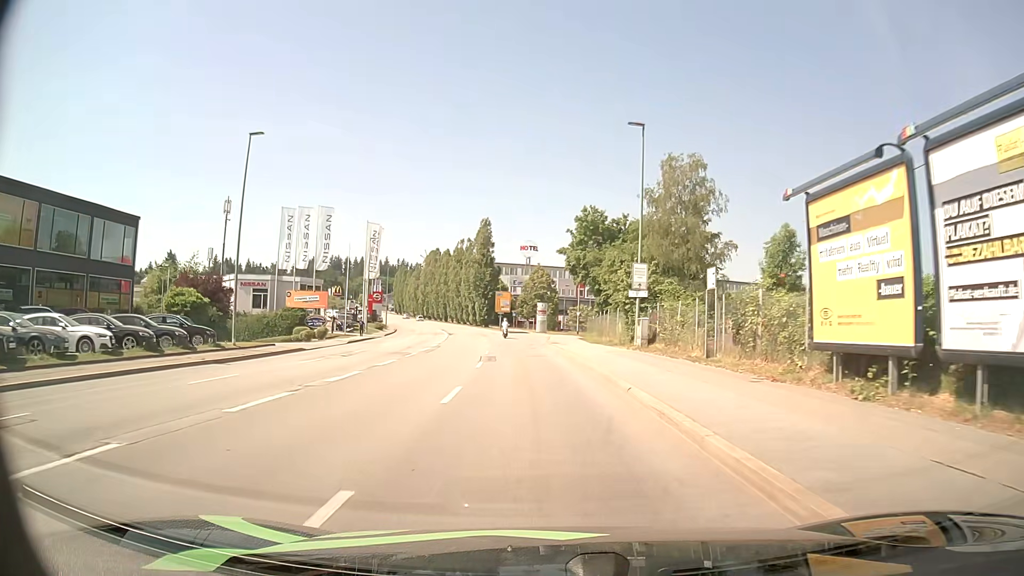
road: tertiary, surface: asphalt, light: Day
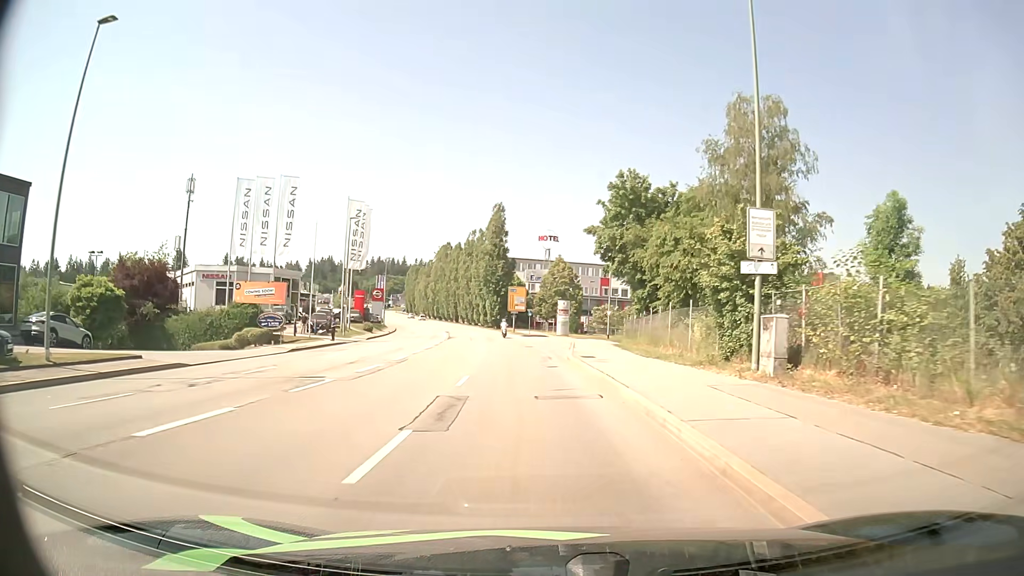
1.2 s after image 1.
(-0.2, +14.9) m; -2°
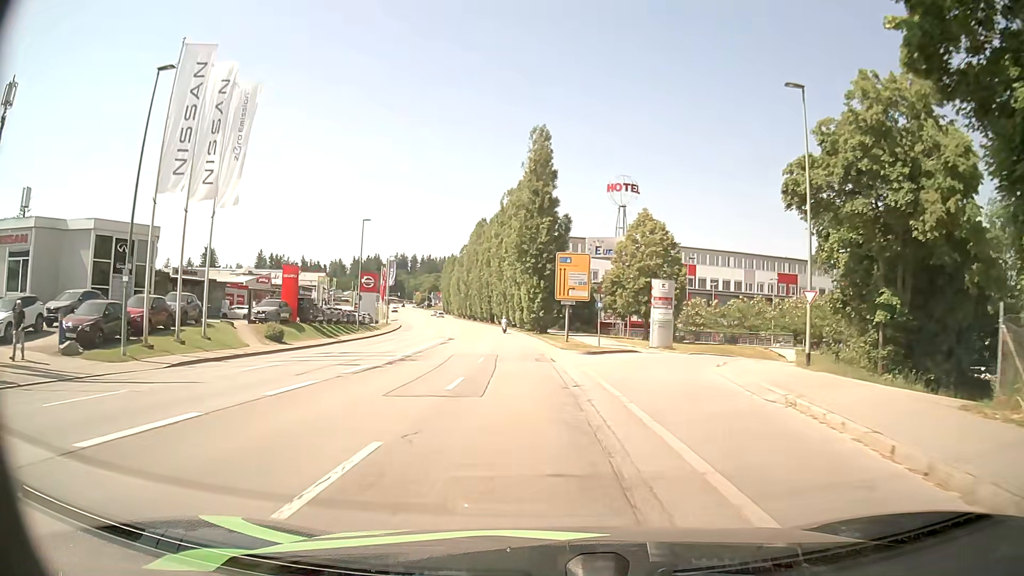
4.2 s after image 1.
(-1.4, +38.1) m; -5°
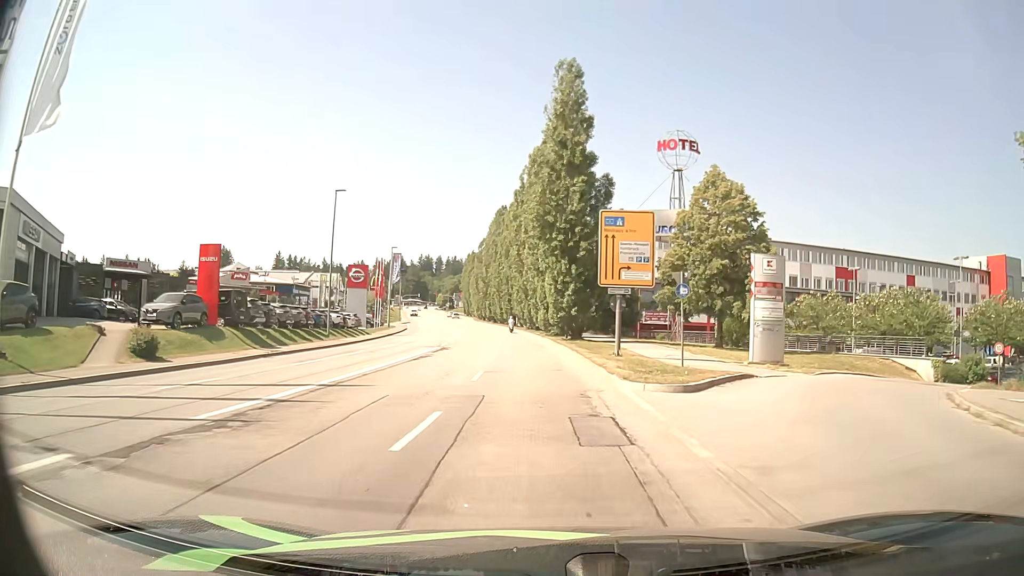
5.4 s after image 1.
(-0.4, +15.6) m; -3°
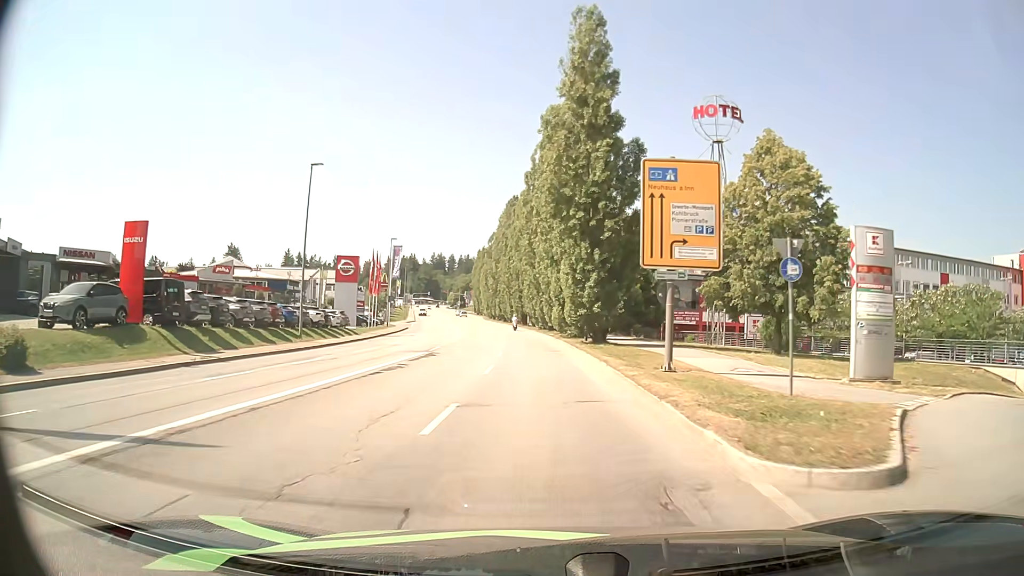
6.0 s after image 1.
(-0.1, +7.9) m; -1°
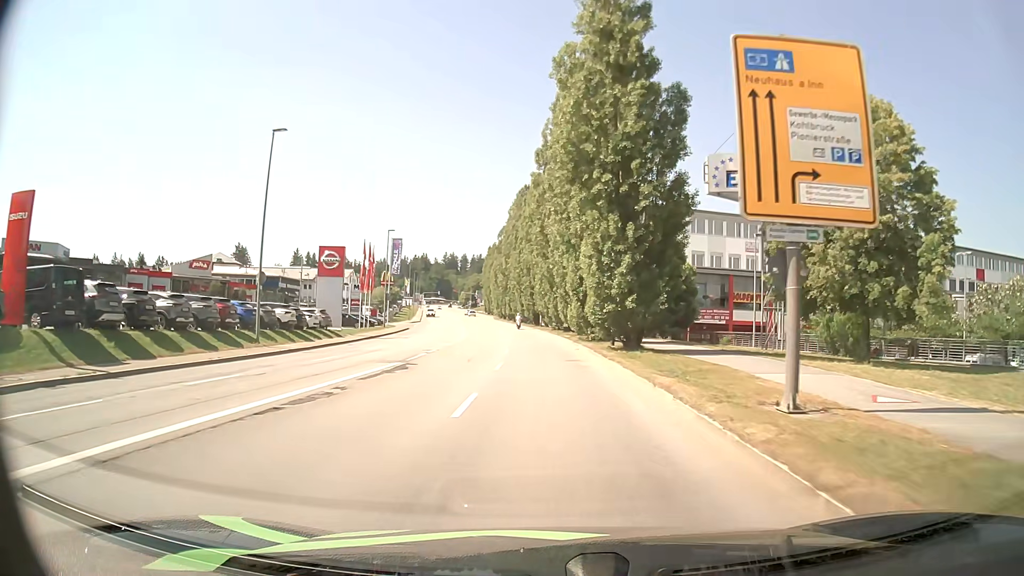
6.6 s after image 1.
(-0.1, +7.8) m; -2°
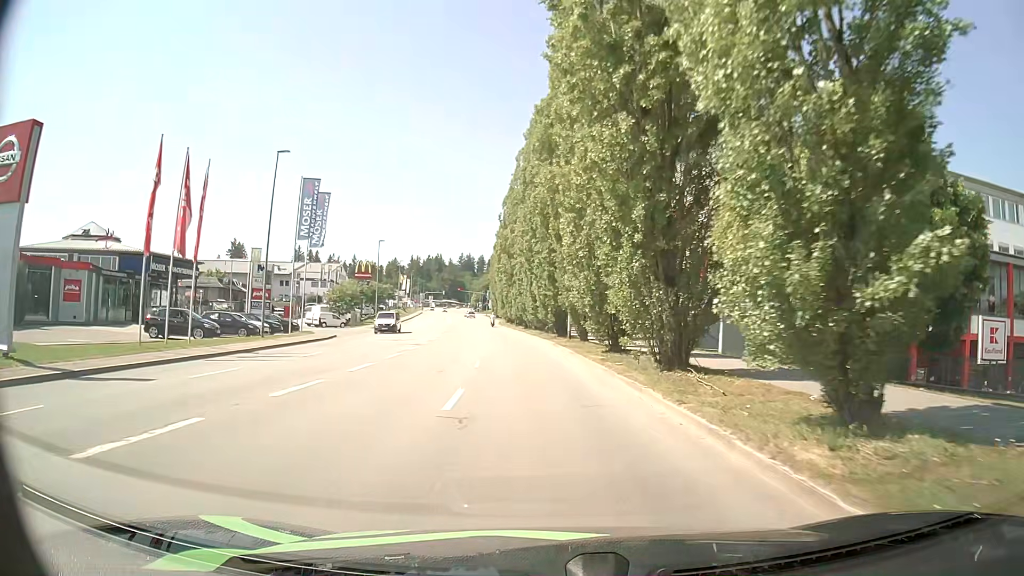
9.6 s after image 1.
(-0.5, +35.5) m; -2°
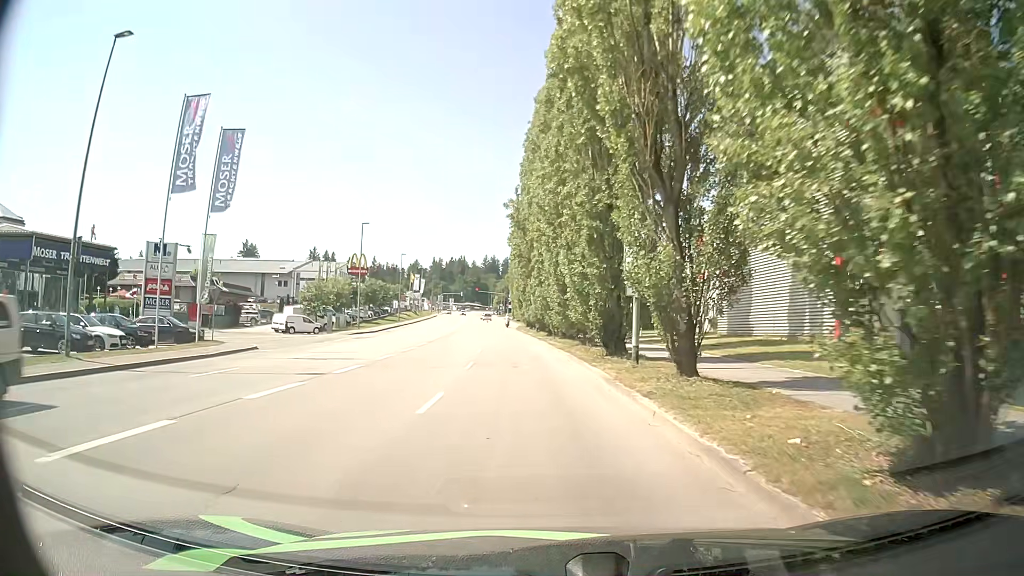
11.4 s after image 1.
(-0.1, +18.4) m; -1°
(0, +10) (0, +20) (-1, +30) (-2, +40) (-3, +50) (-4, +60) (-5, +70) (-5, +80) (-5, +90) (-6, +100) m
